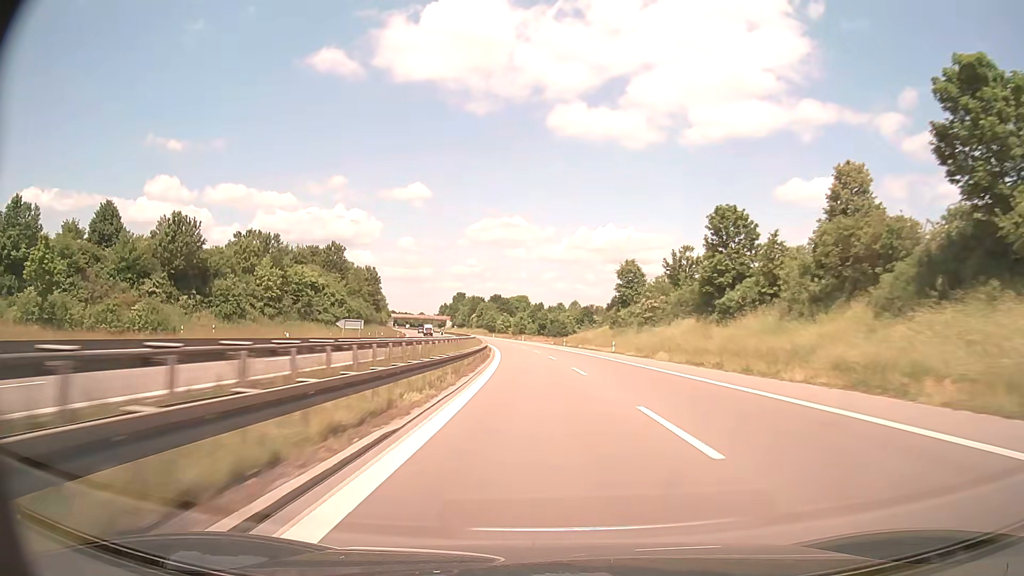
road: trunk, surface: asphalt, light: Day
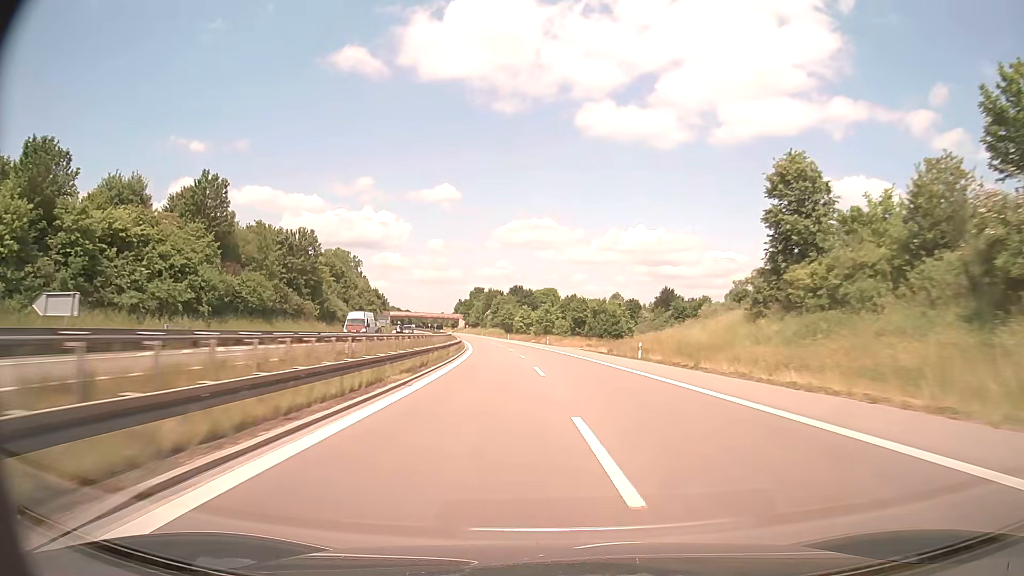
(-1.2, +56.6) m; -2°
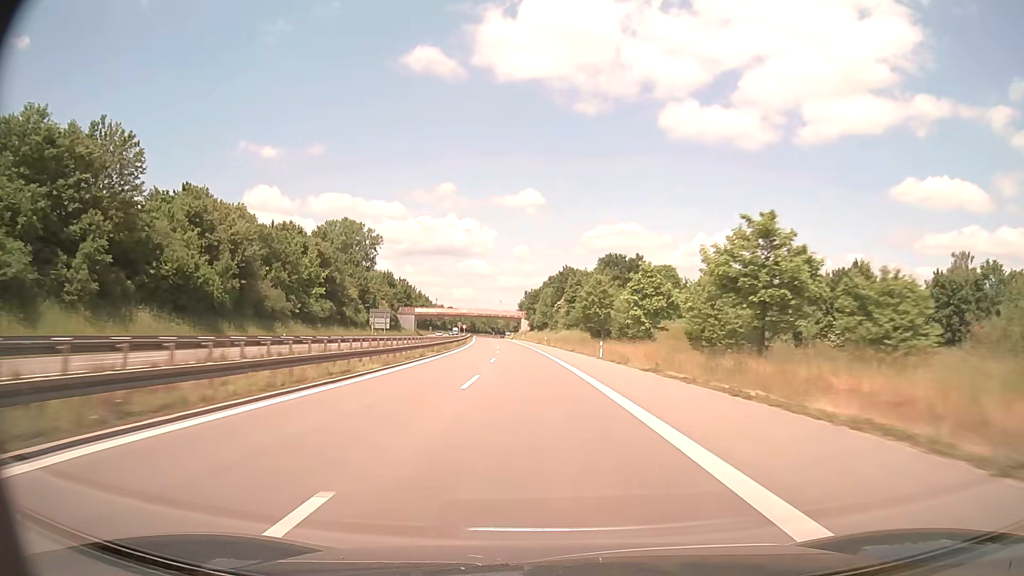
(-5.7, +96.4) m; -7°
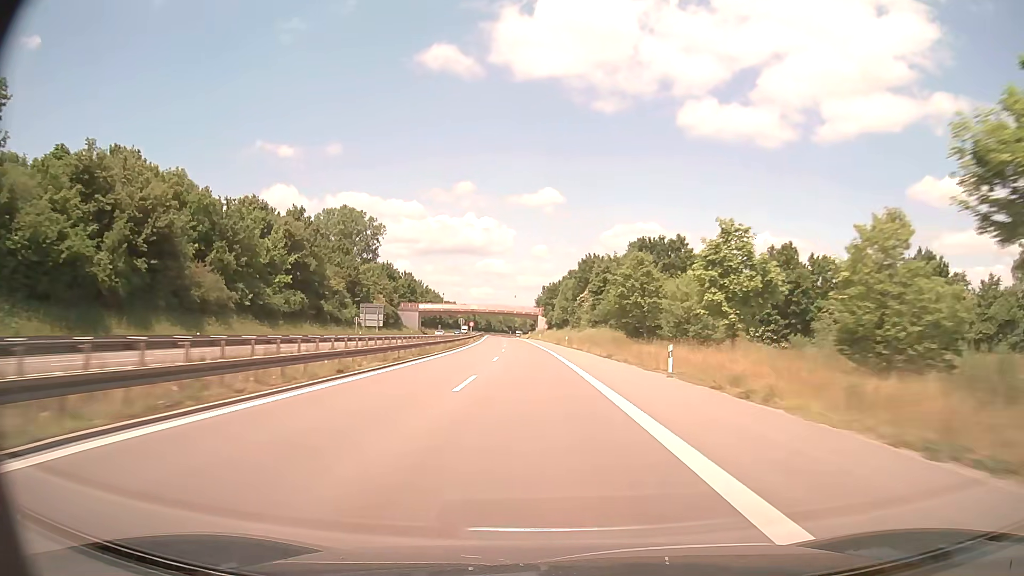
(-0.3, +19.5) m; -2°
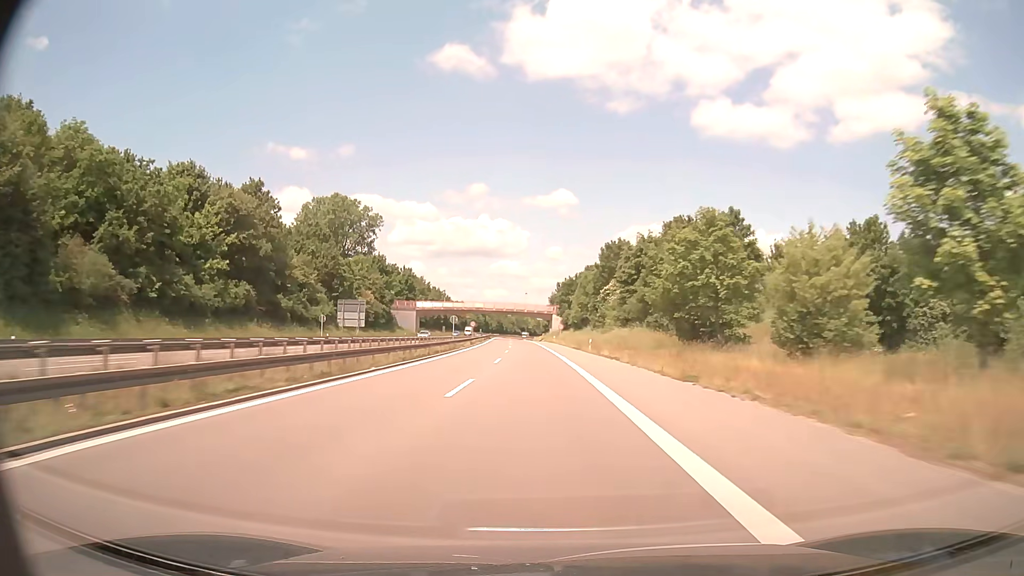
(-0.2, +19.5) m; -1°
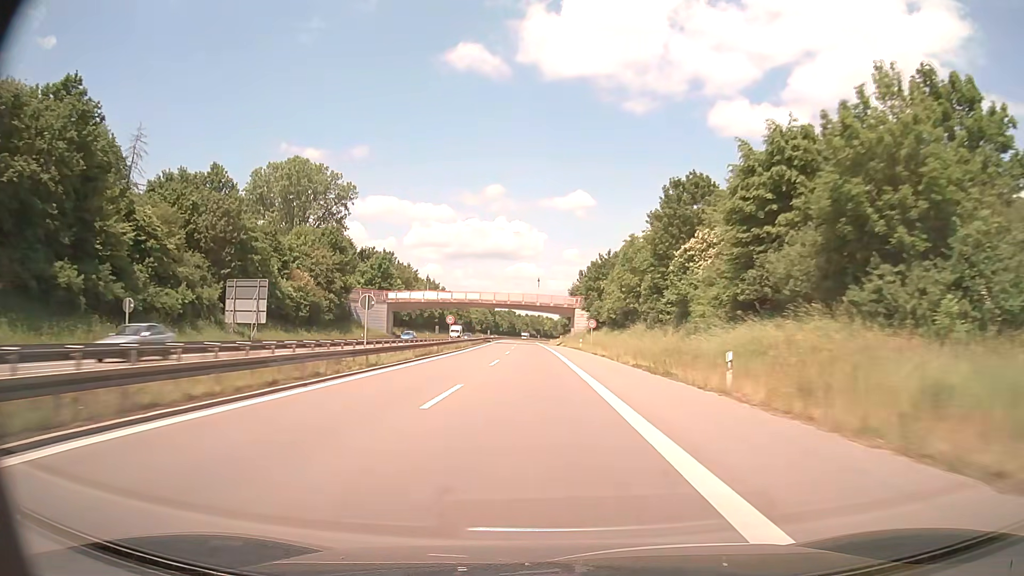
(-0.5, +38.7) m; -1°
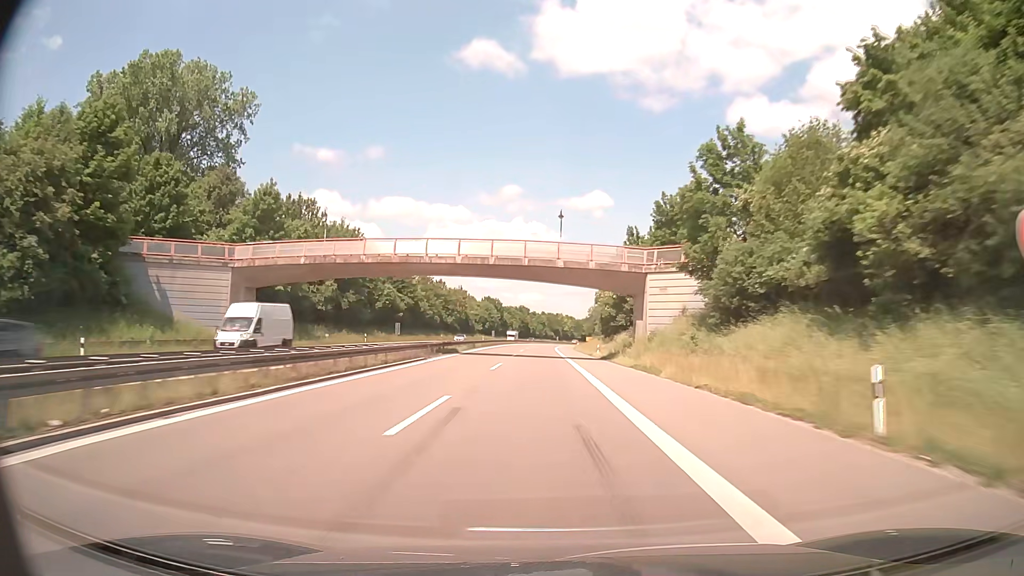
(-1.2, +57.6) m; -2°
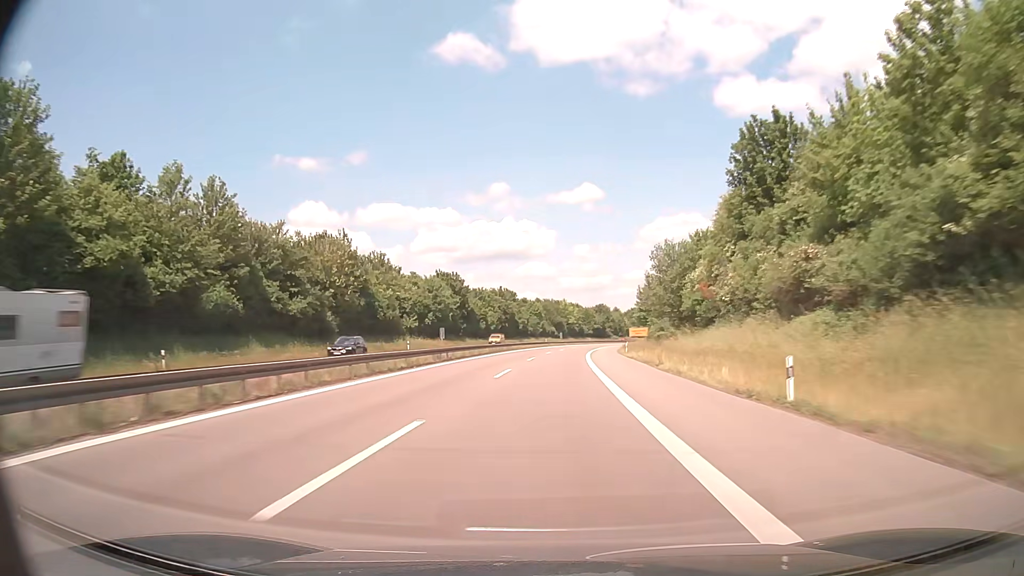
(0.0, +94.5) m; 0°
(0, +10) (0, +20) (0, +30) (+1, +40) (+1, +50) (+2, +60) (+3, +70) (+4, +80) (+5, +90) (+6, +100) m
